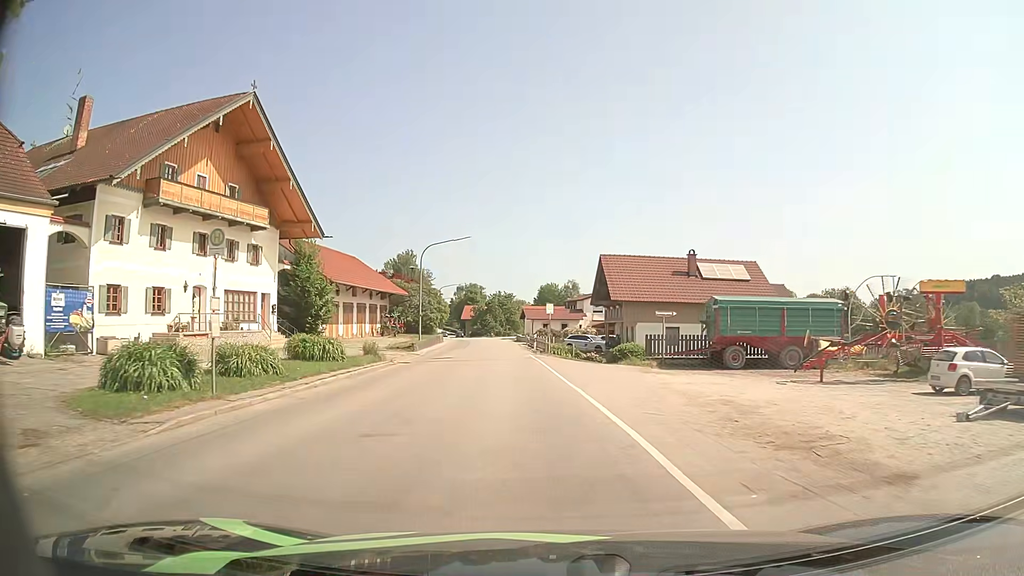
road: secondary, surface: asphalt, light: Day
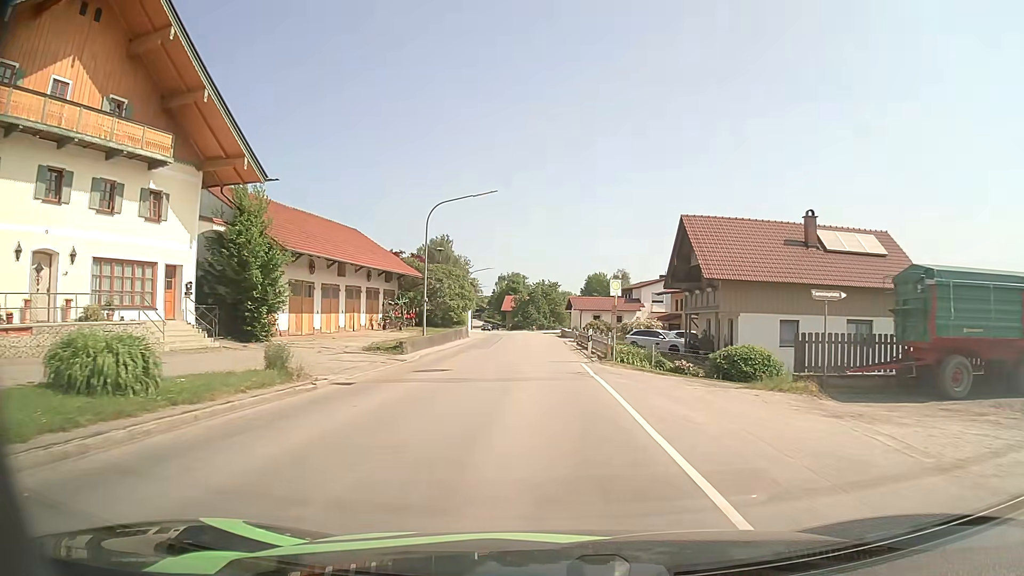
(-0.7, +14.6) m; -4°
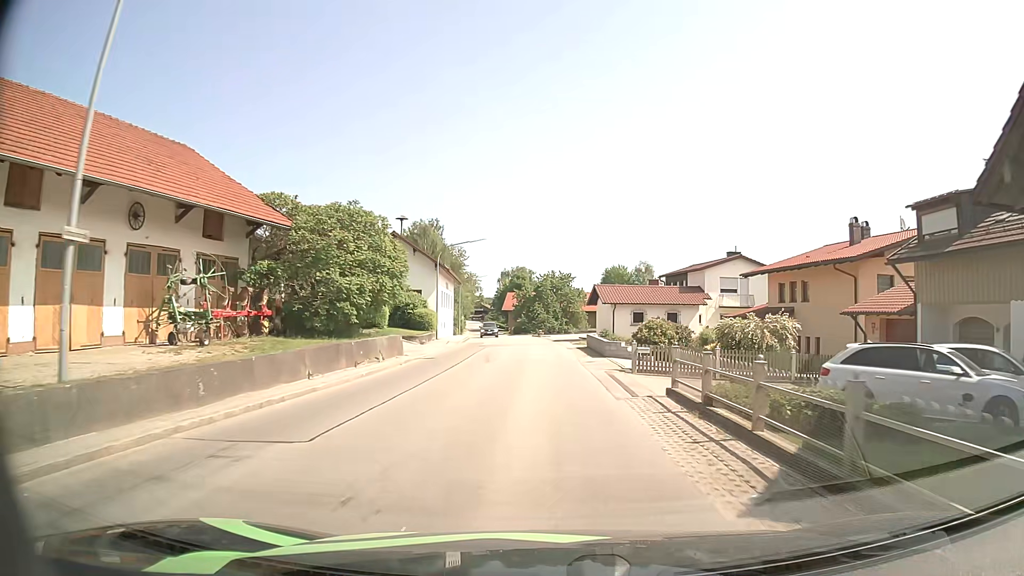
(-0.2, +28.1) m; -1°
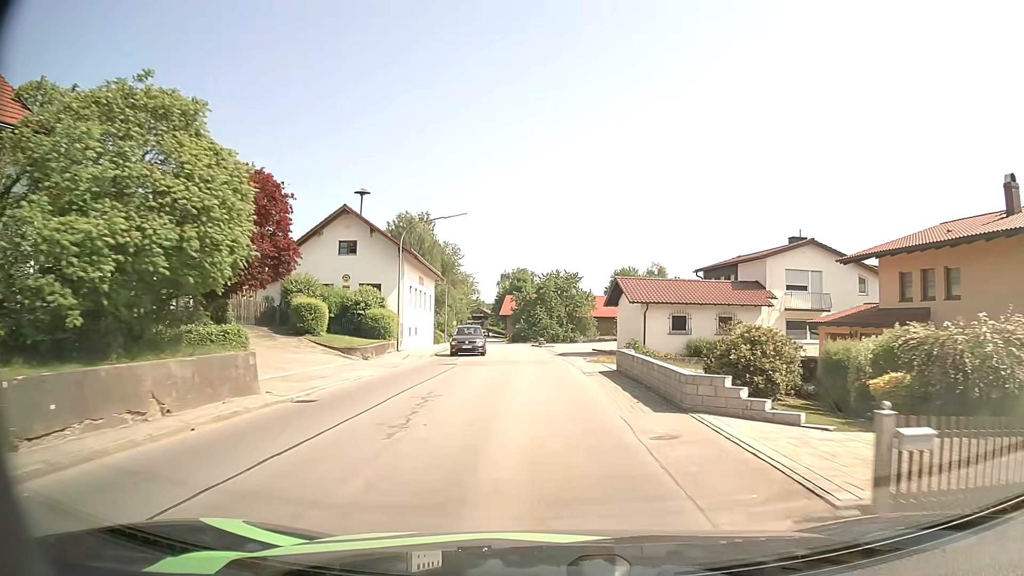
(-0.1, +14.4) m; -1°
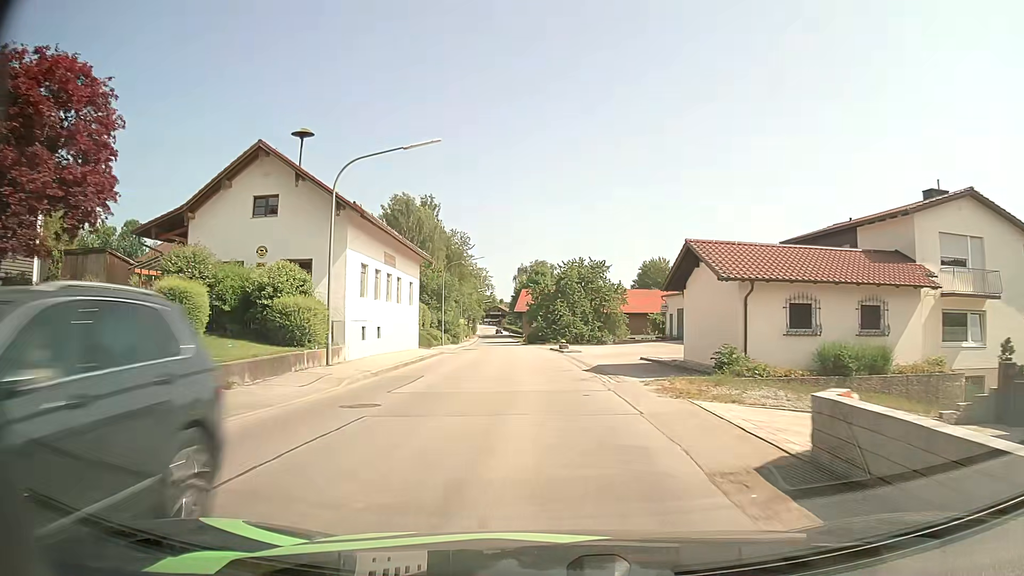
(-0.1, +15.0) m; -2°
(0, +10) (0, +20) (-1, +30) (-1, +40) (-2, +50) (-2, +60) (-3, +70) (-4, +80) (-5, +90) (-6, +100) m
